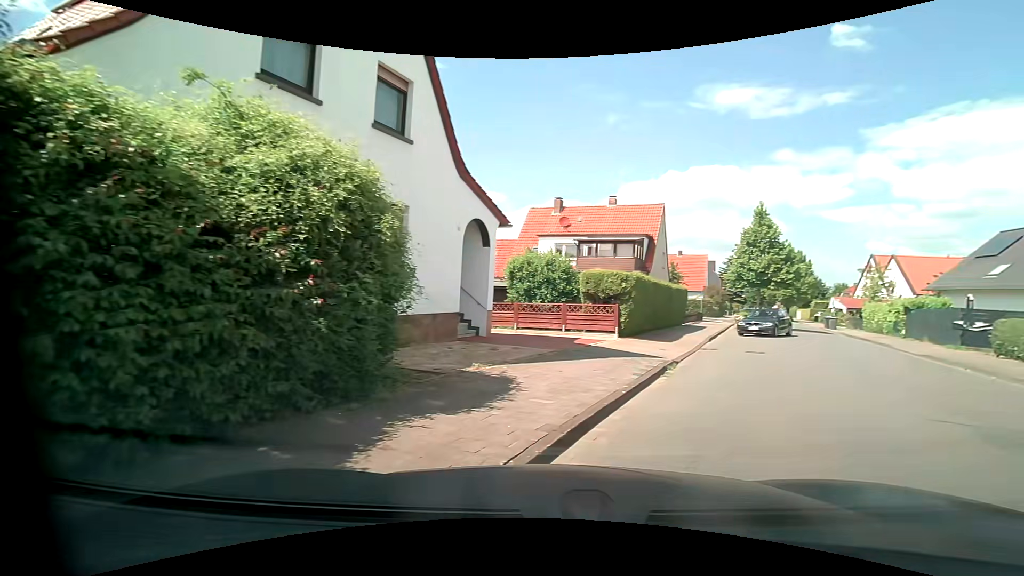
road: unclassified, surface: asphalt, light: Day
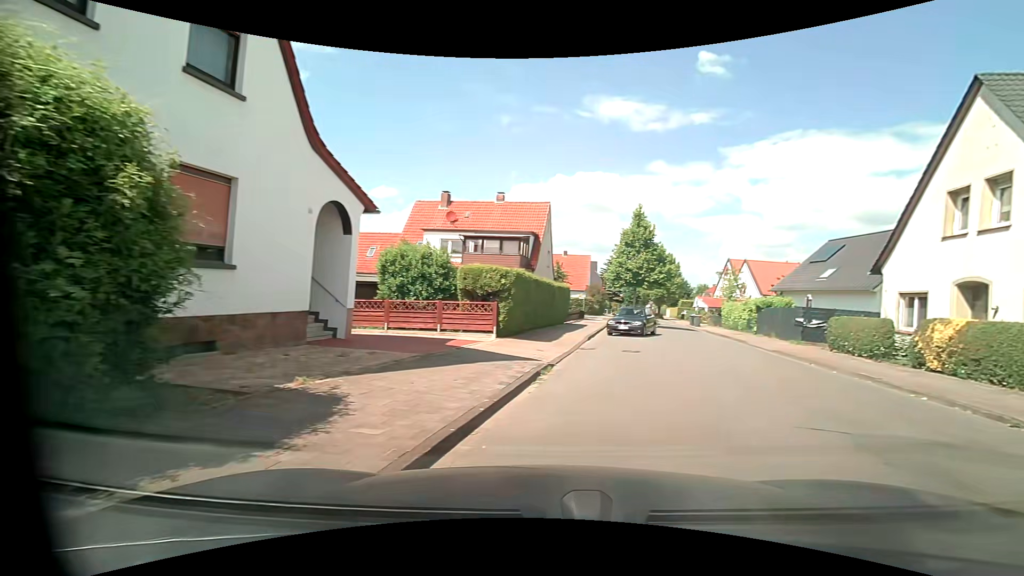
(+0.1, +1.6) m; +11°
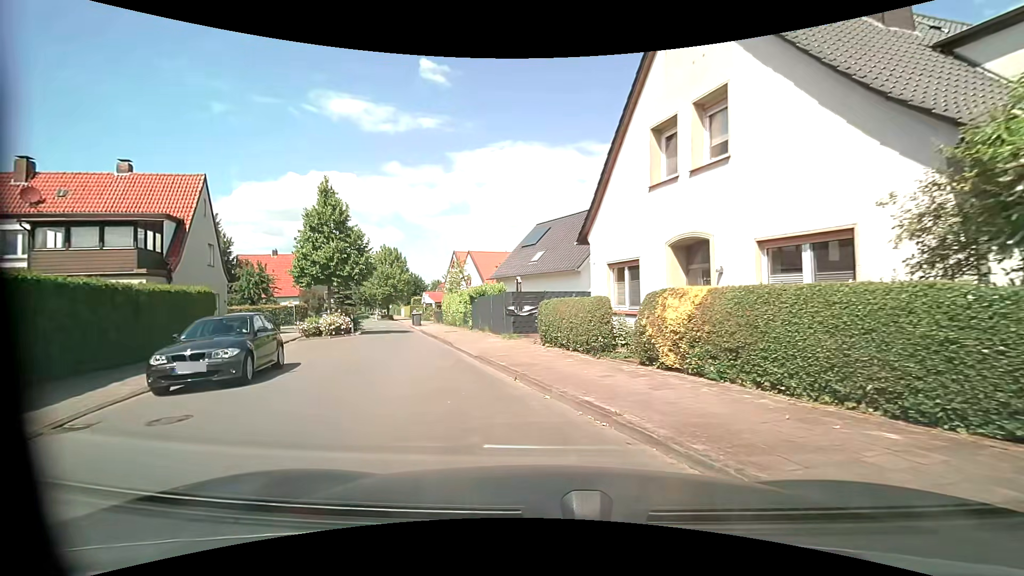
(+3.5, +7.8) m; +29°
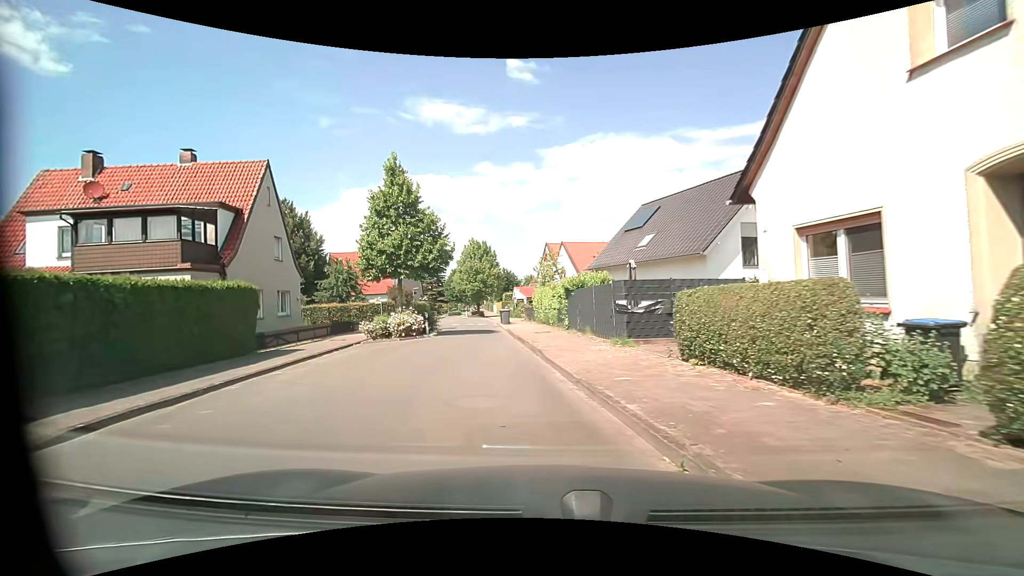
(-0.4, +5.4) m; -11°
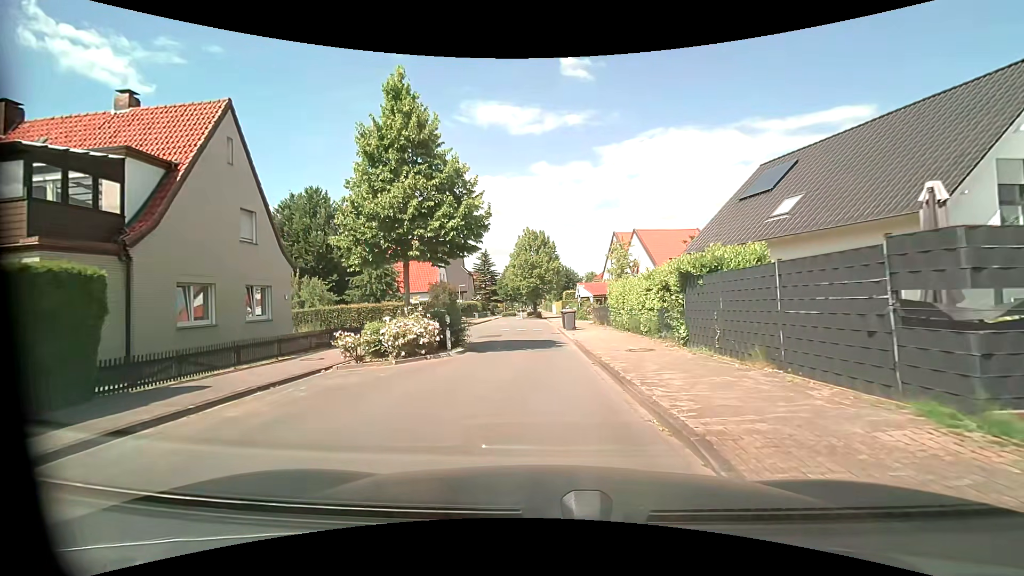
(-0.8, +9.4) m; -6°
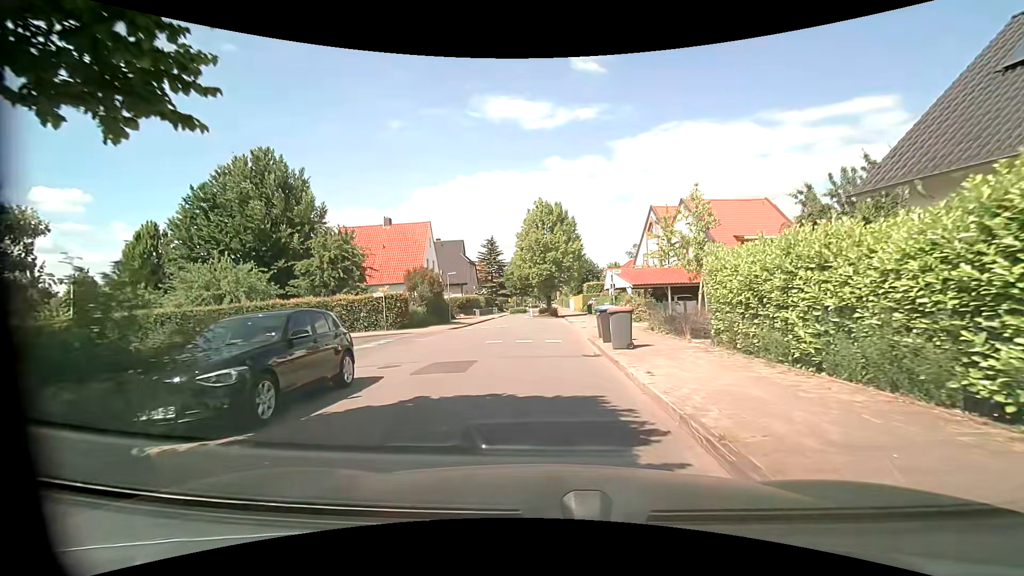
(-0.2, +13.4) m; -2°
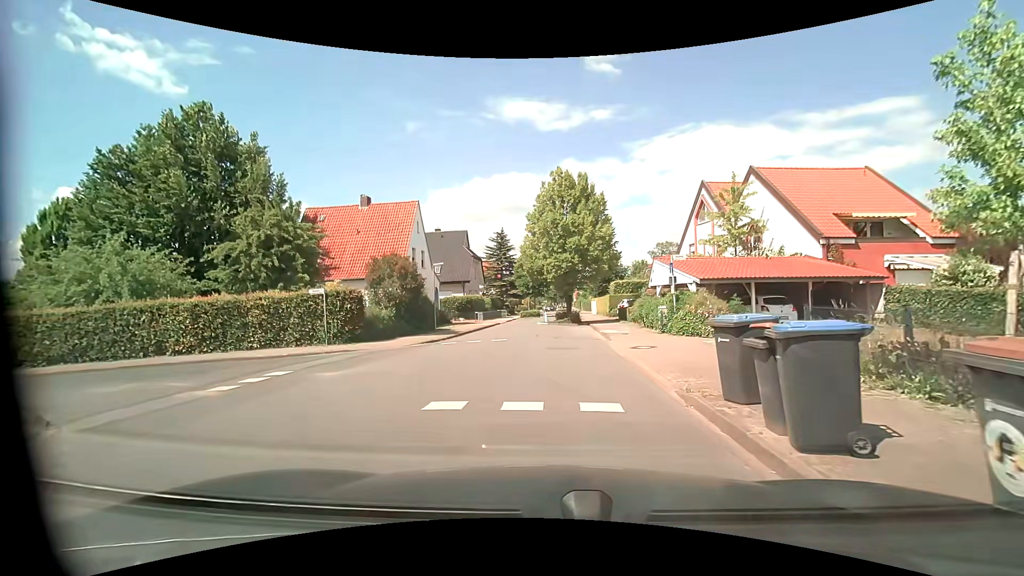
(-0.2, +10.4) m; -1°
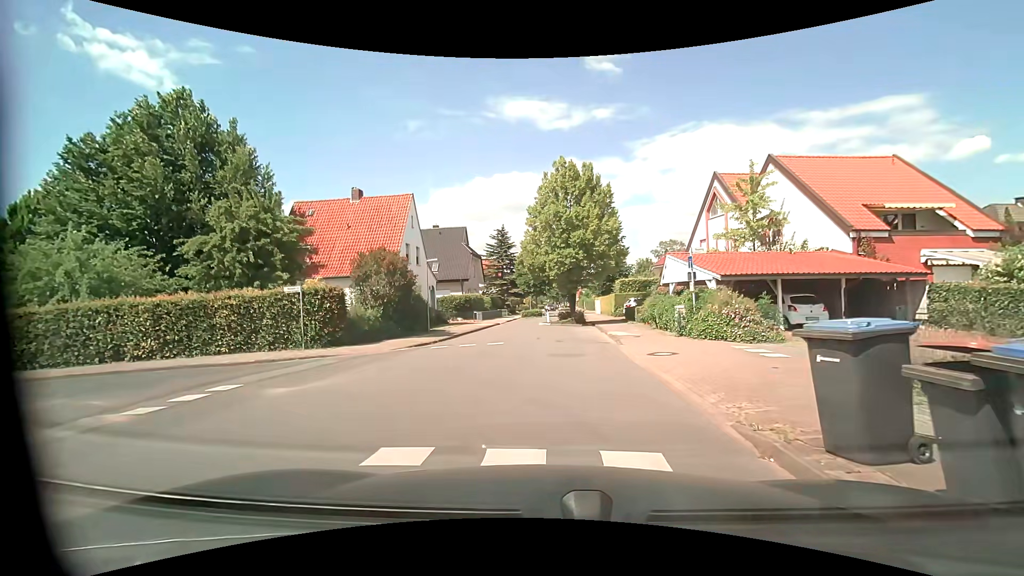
(0.0, +2.2) m; 0°
